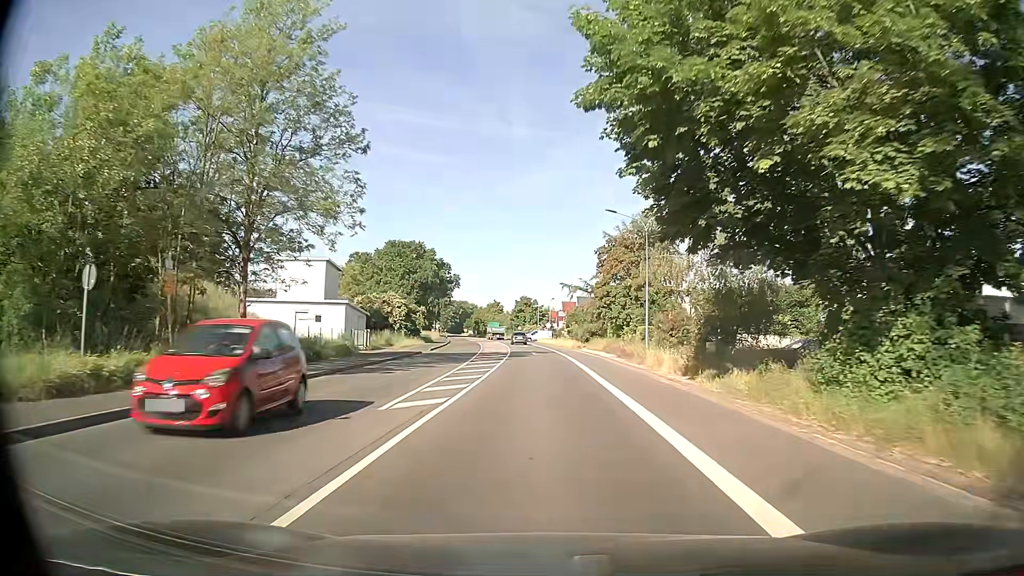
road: secondary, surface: asphalt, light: Day
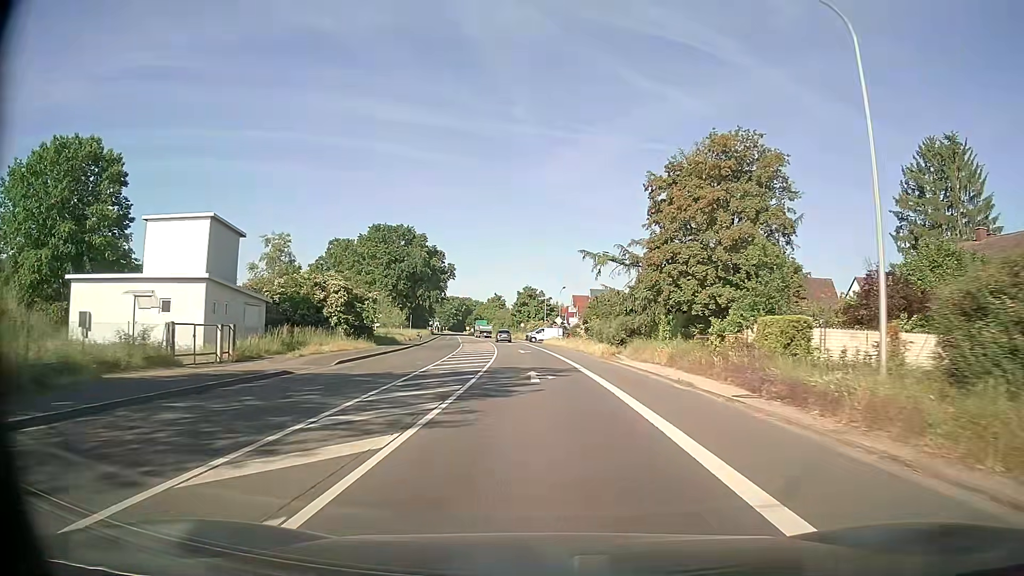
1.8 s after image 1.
(-0.2, +24.8) m; 0°
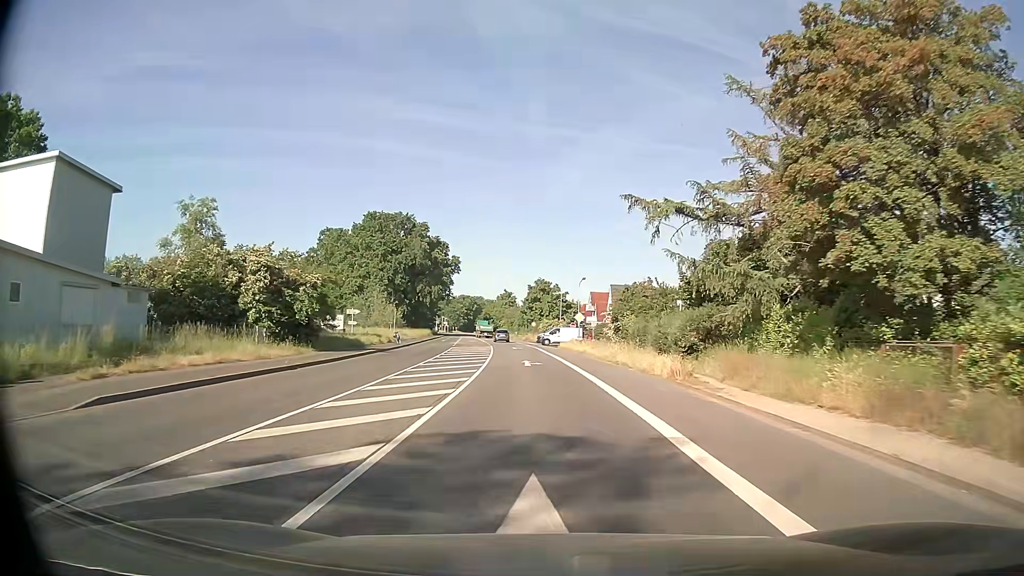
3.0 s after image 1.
(-0.3, +16.5) m; -2°
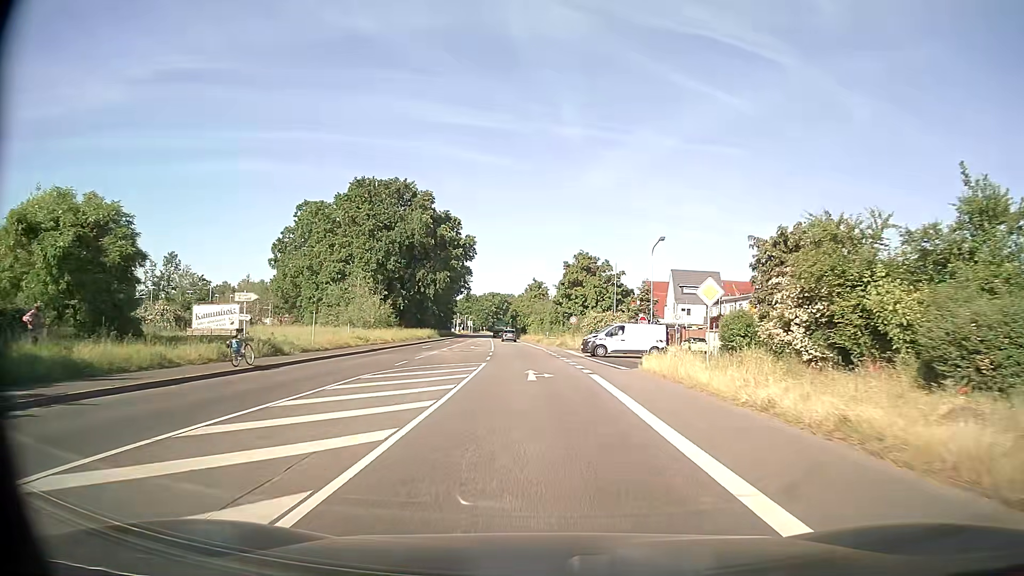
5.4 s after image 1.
(-0.8, +33.2) m; -3°
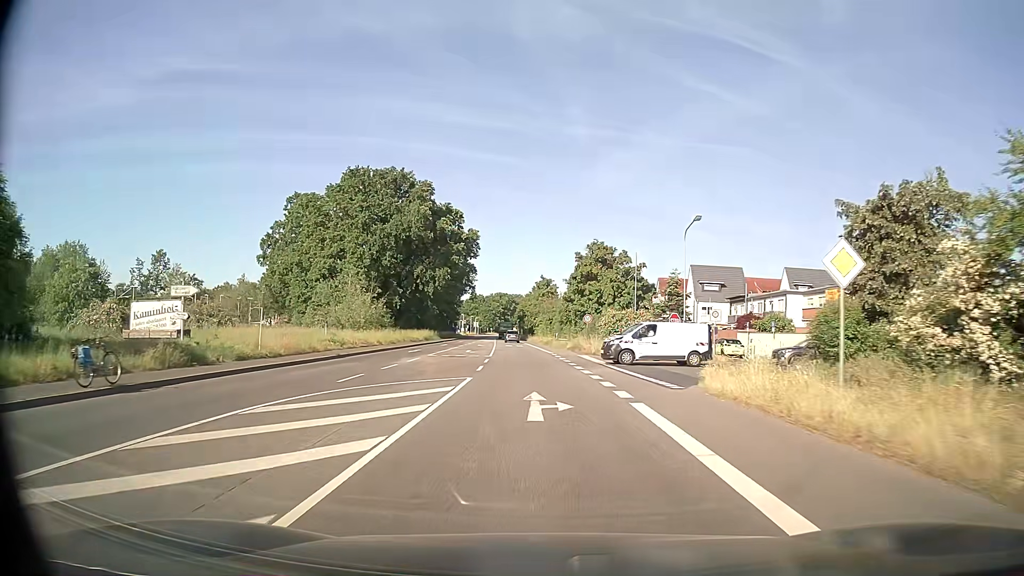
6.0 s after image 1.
(-0.1, +8.3) m; -1°
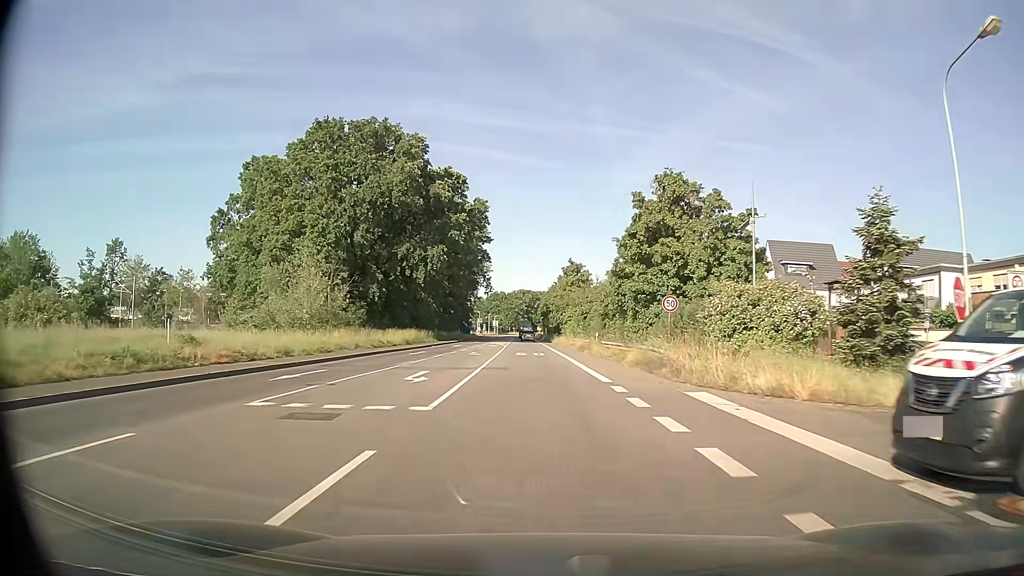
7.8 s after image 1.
(-0.4, +25.0) m; -2°
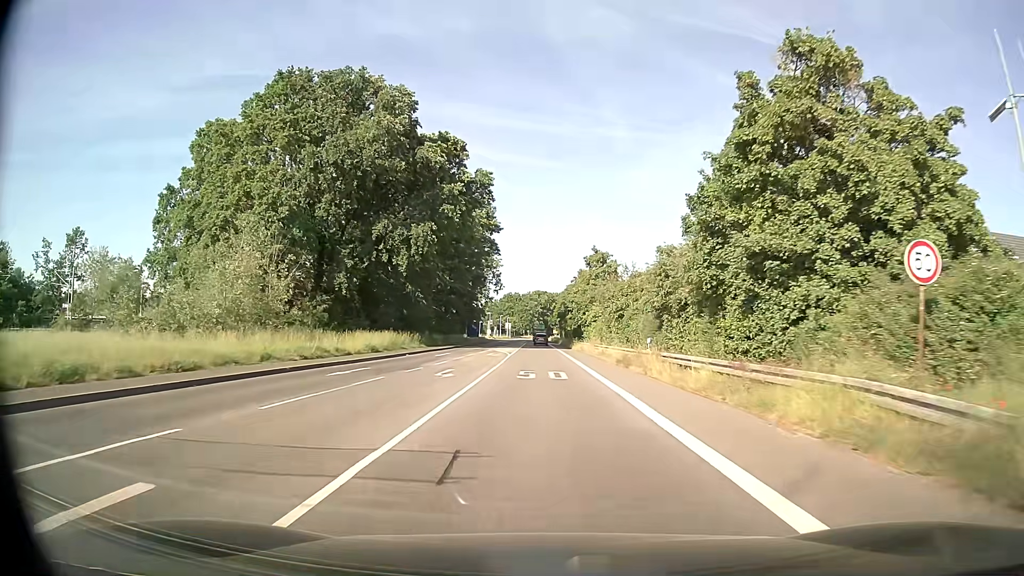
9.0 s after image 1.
(-0.2, +16.7) m; -1°
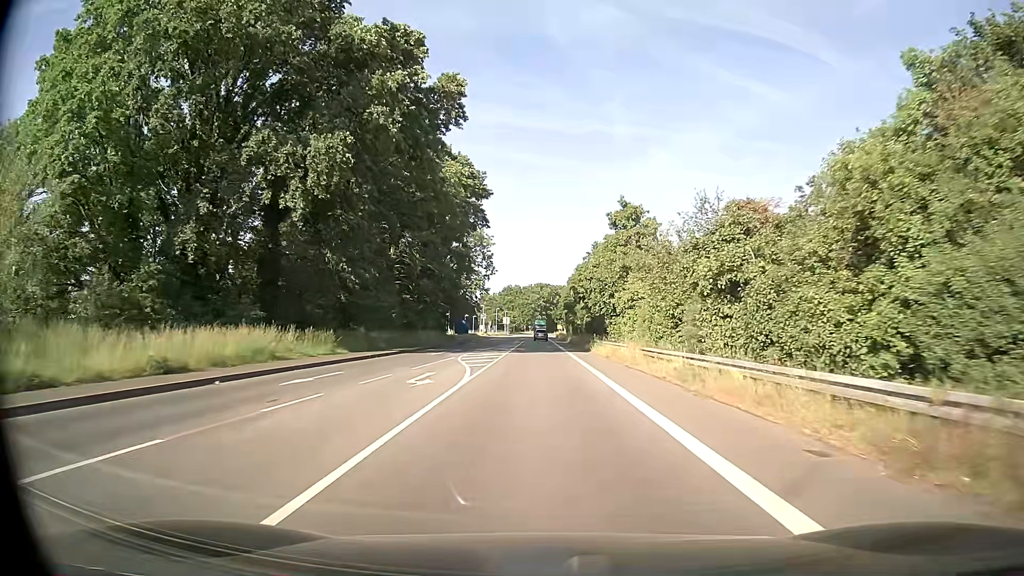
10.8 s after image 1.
(-0.1, +25.1) m; -1°
(0, +10) (0, +20) (0, +30) (0, +40) (0, +50) (0, +60) (0, +70) (0, +80) (0, +90) (-1, +100) m
